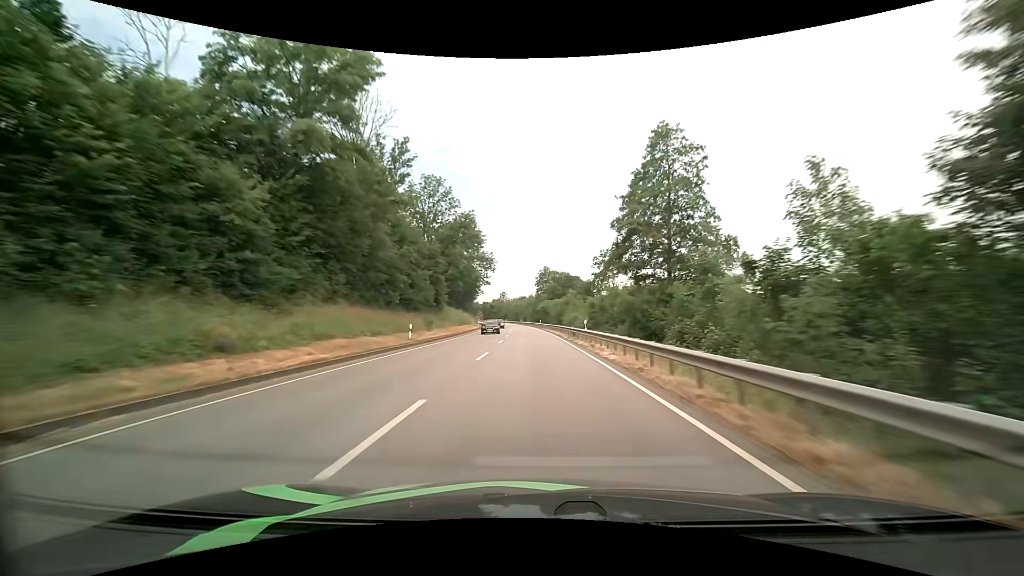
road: primary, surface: asphalt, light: Day
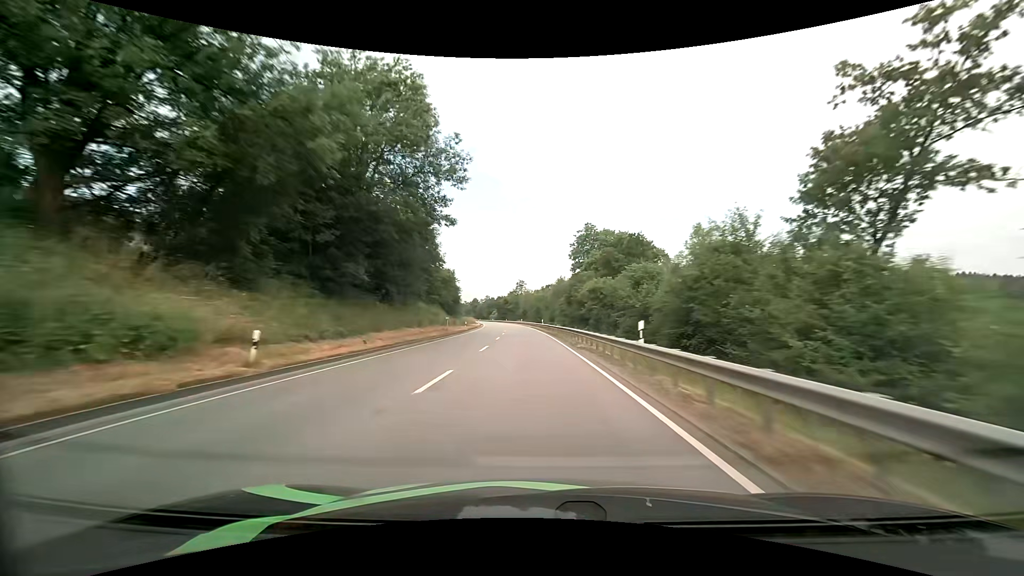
(-1.6, +67.9) m; -3°
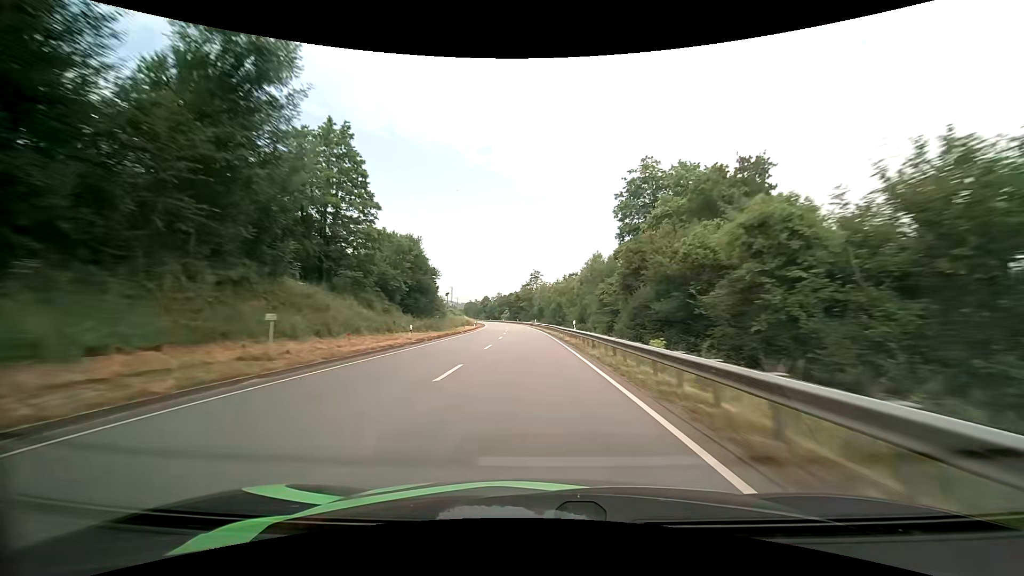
(-0.5, +34.5) m; -2°
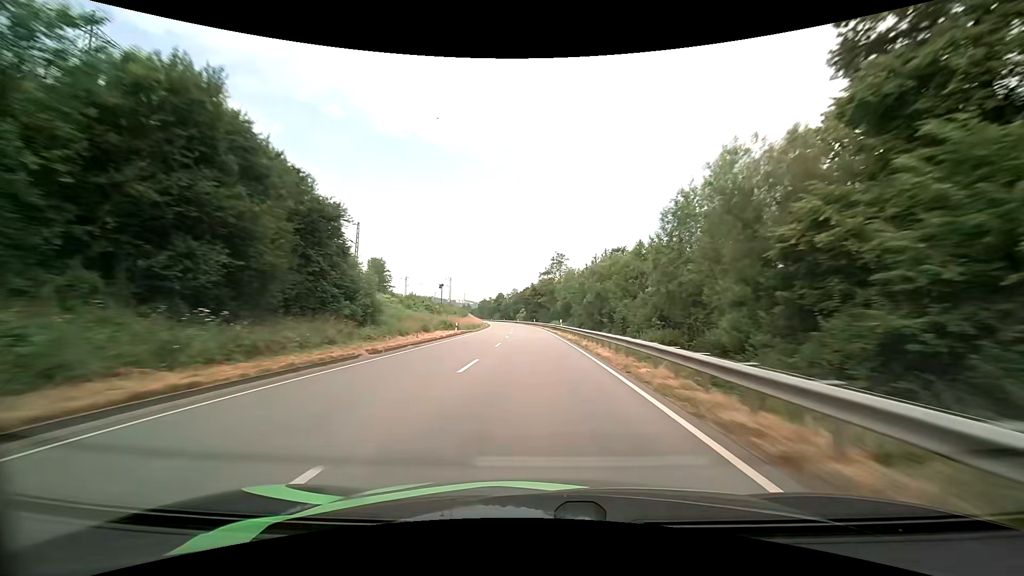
(-0.6, +34.8) m; -2°
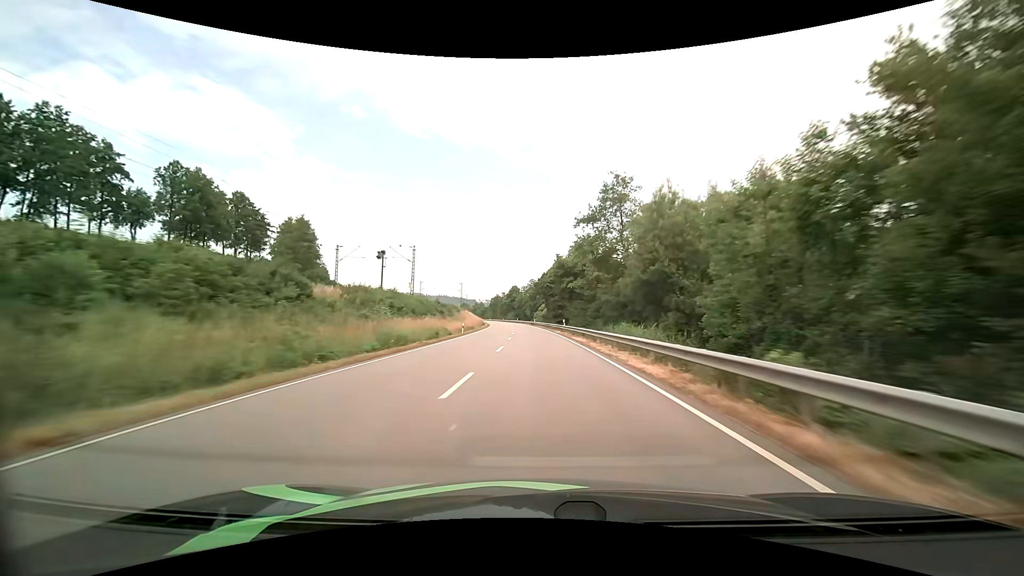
(-1.0, +52.7) m; -2°
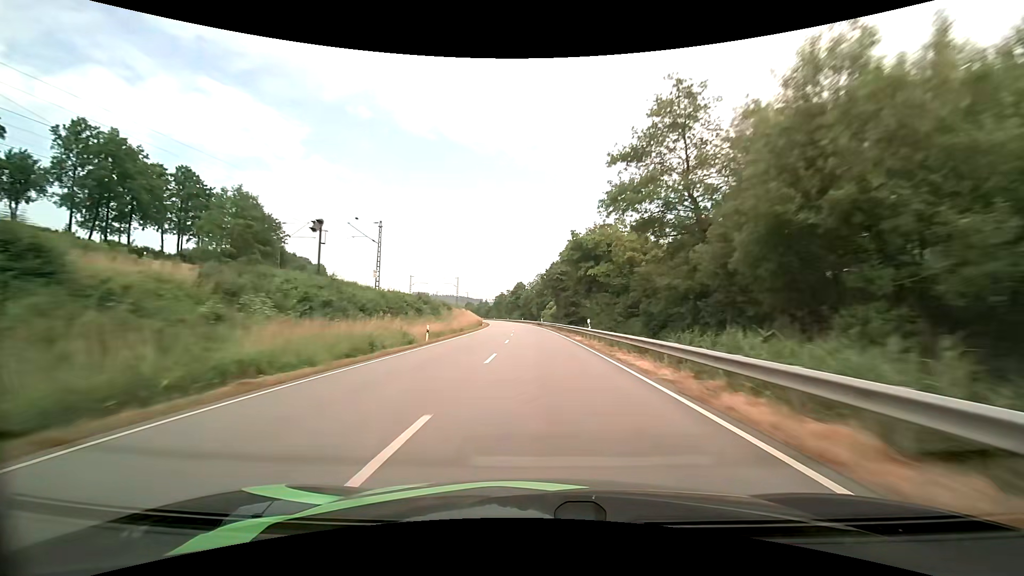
(-0.1, +17.7) m; -1°
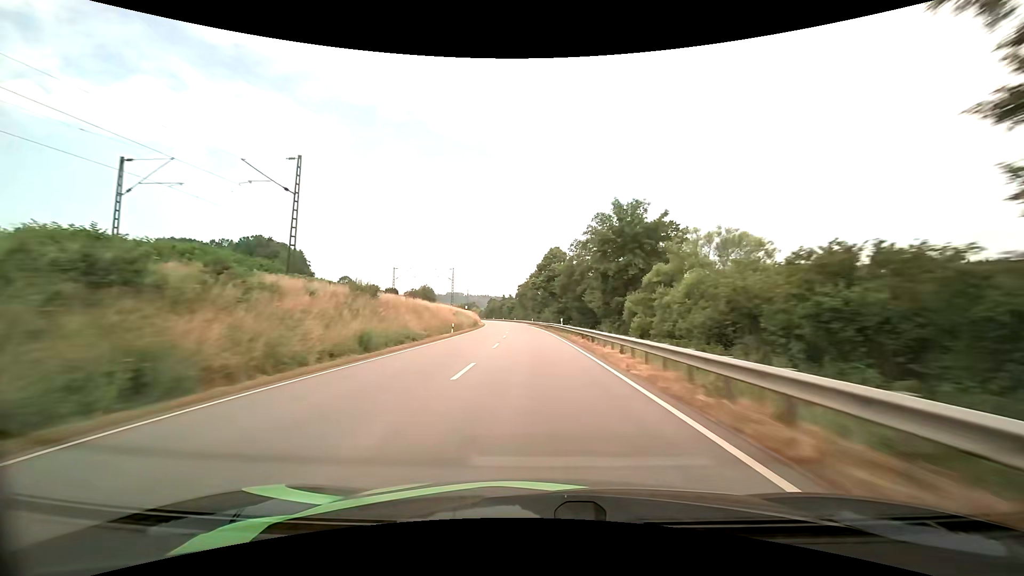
(-2.9, +88.6) m; -4°
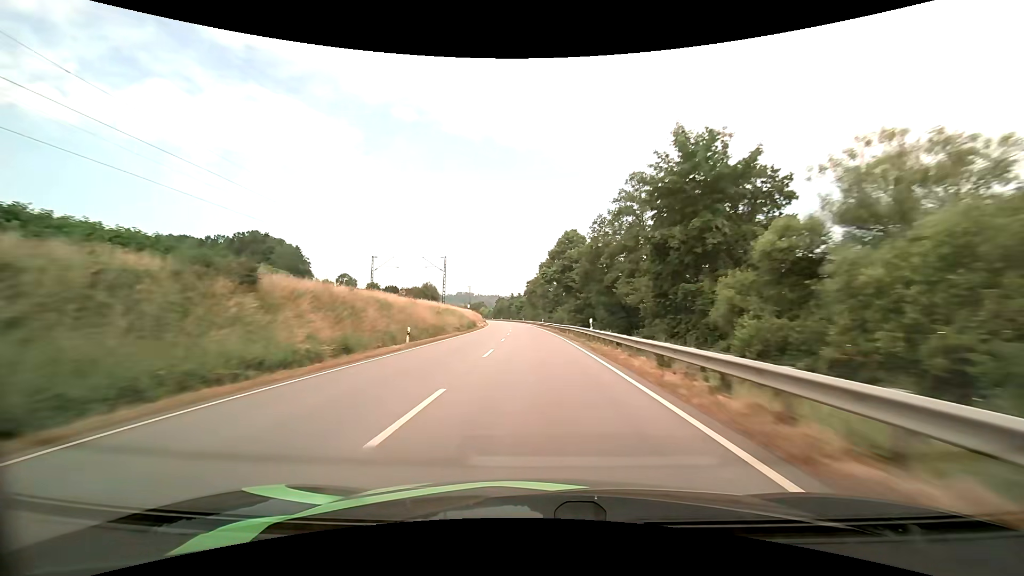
(-0.2, +17.8) m; -1°
(0, +10) (0, +20) (0, +30) (-1, +40) (-1, +50) (-2, +60) (-2, +70) (-3, +80) (-4, +90) (-4, +100) m
